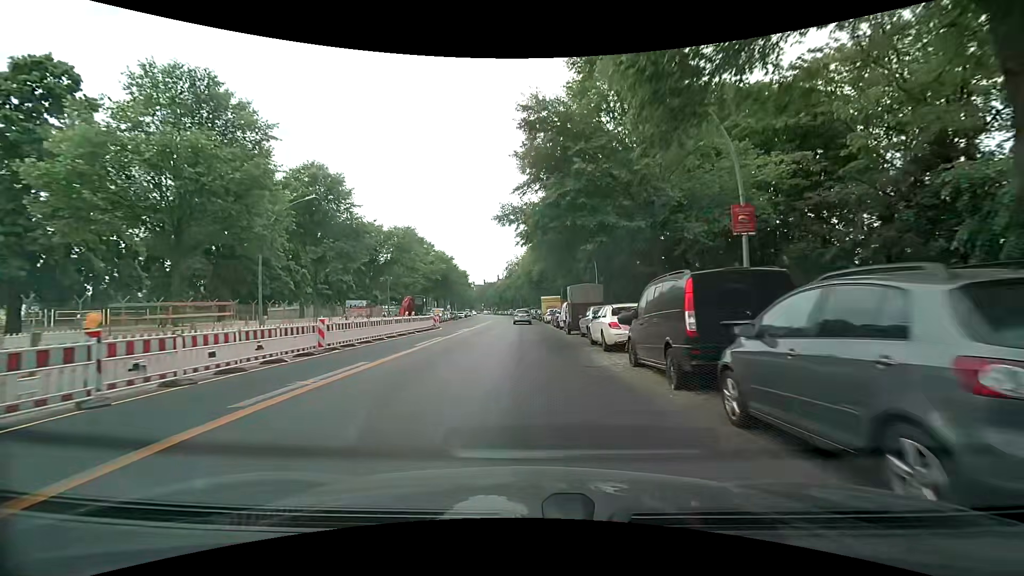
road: secondary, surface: asphalt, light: Day
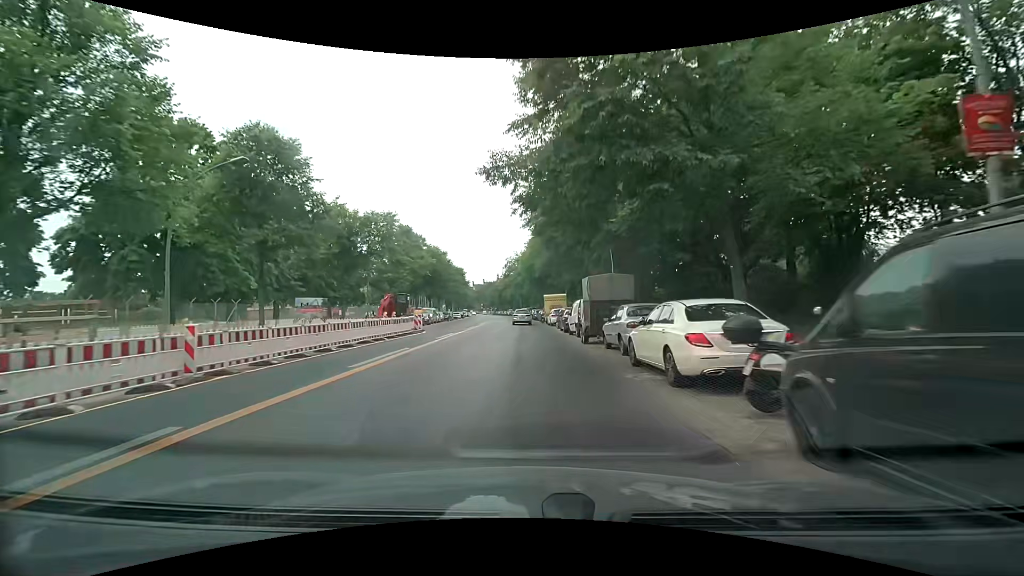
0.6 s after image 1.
(0.0, +7.1) m; 0°
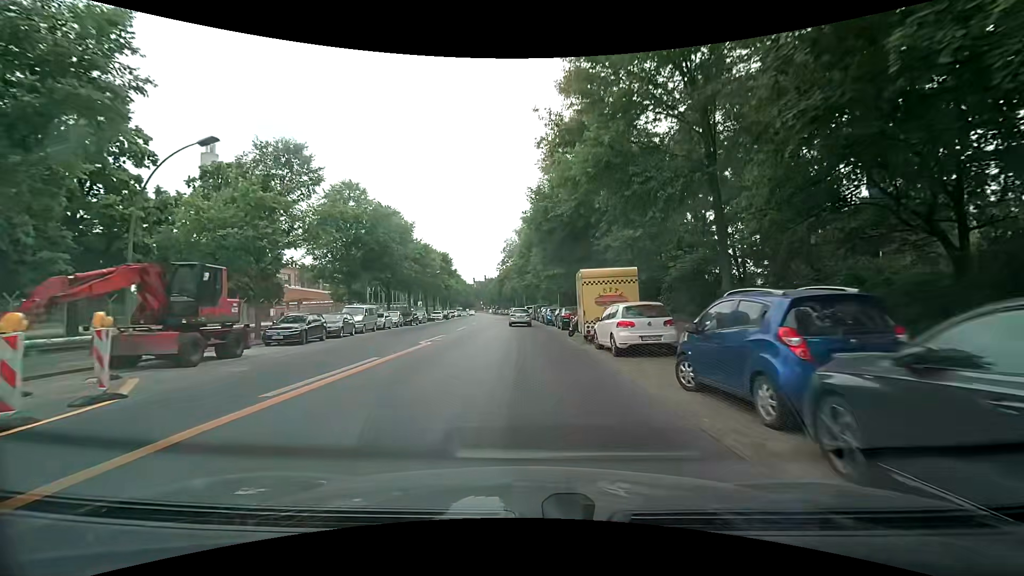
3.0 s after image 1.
(-0.1, +28.3) m; 0°
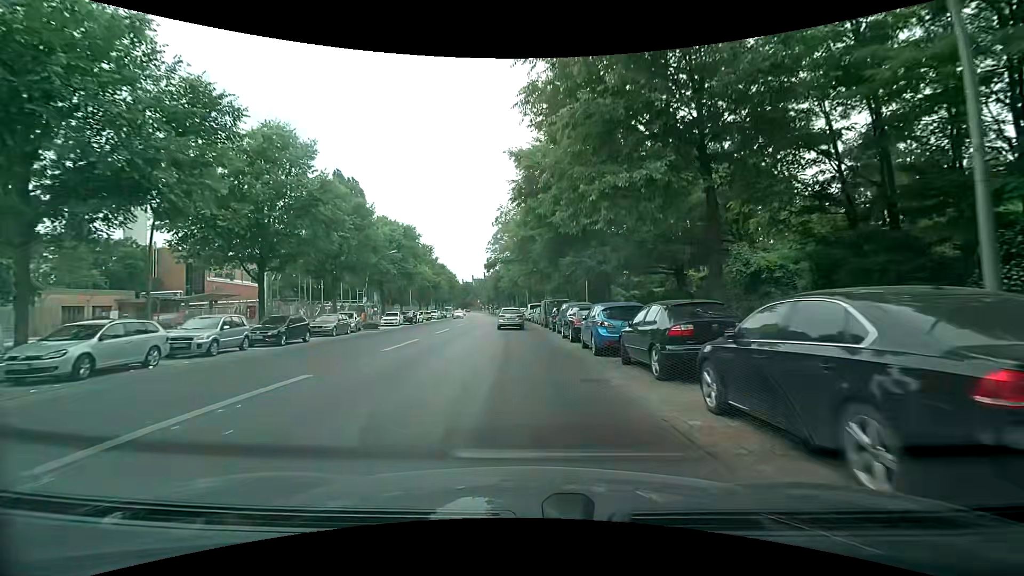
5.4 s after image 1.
(-0.2, +27.7) m; -1°
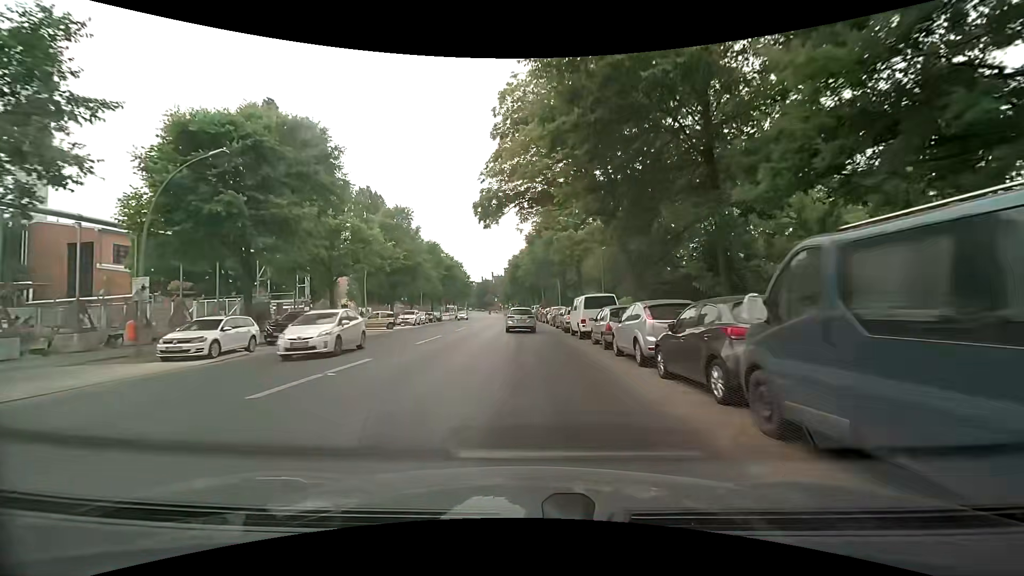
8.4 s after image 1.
(-0.9, +33.0) m; -3°
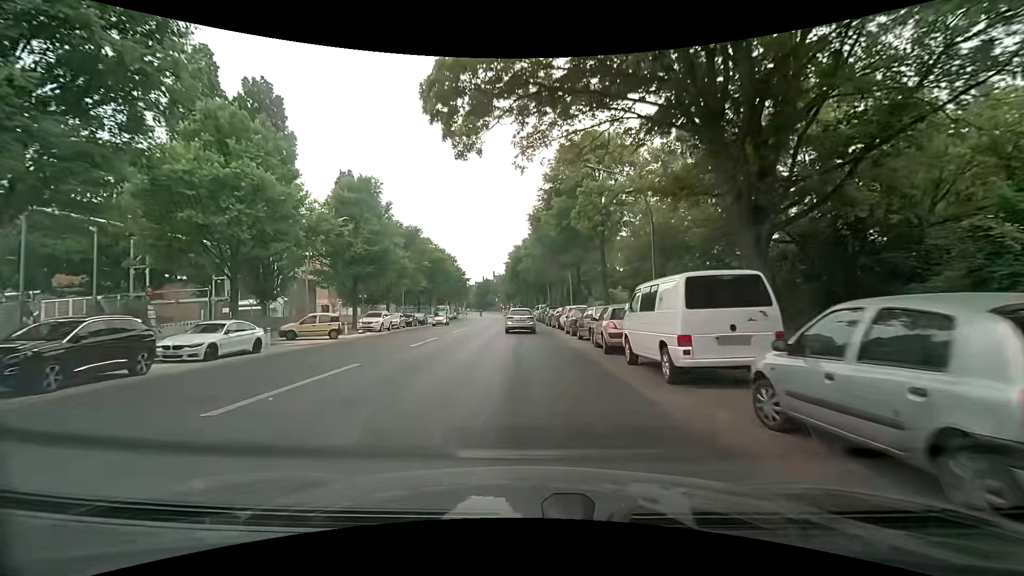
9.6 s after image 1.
(+0.1, +13.2) m; 0°
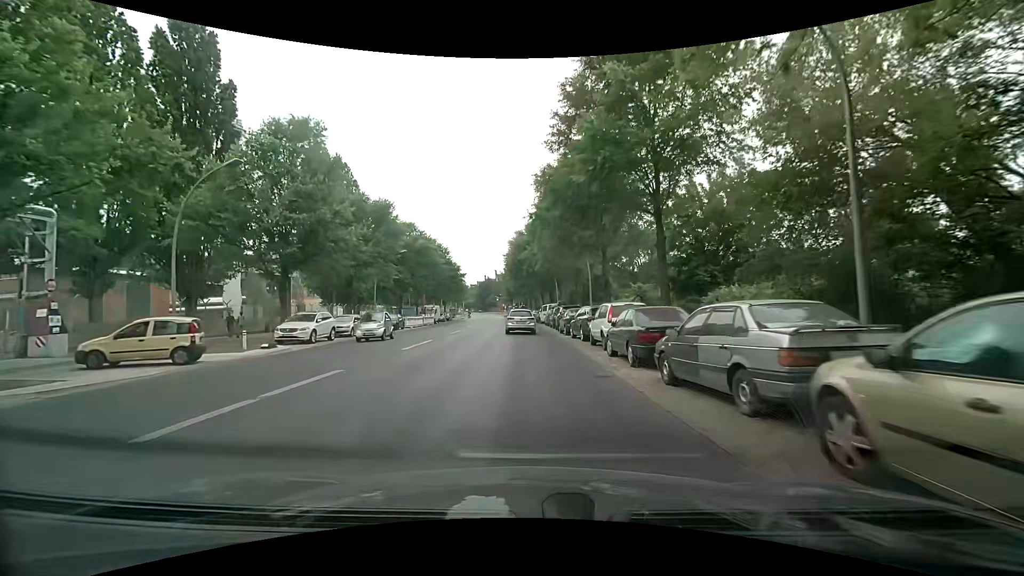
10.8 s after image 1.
(0.0, +13.4) m; 0°
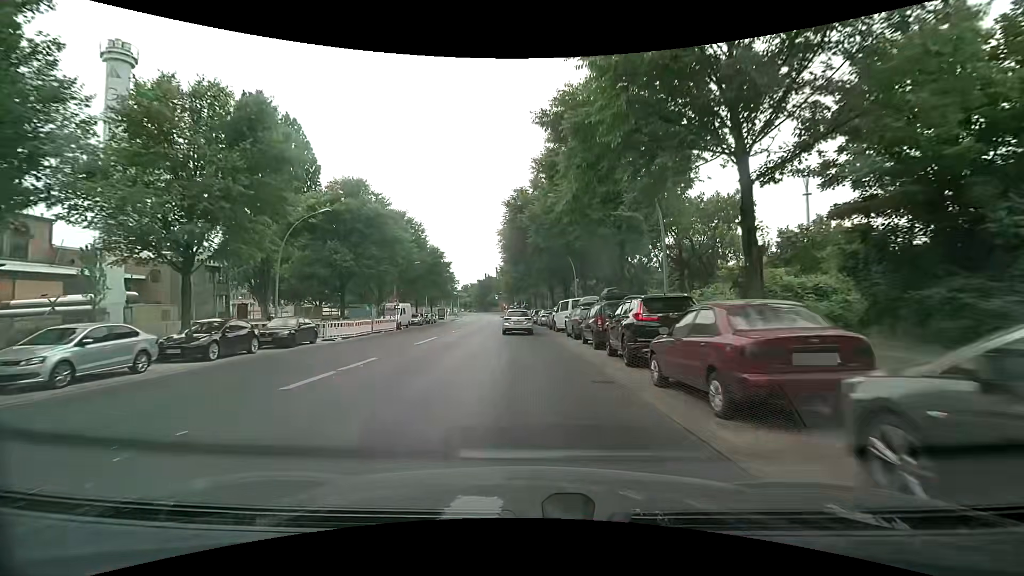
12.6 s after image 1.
(-0.1, +20.9) m; 0°
(0, +10) (0, +20) (0, +30) (-1, +40) (-1, +50) (-1, +60) (-2, +70) (-2, +80) (-3, +90) (-4, +100) m
